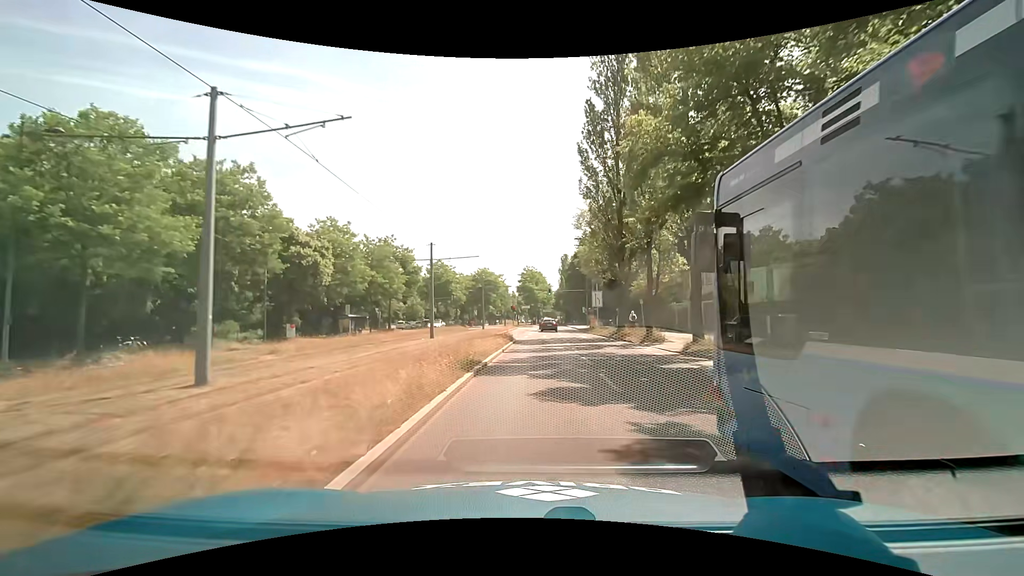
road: secondary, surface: asphalt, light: Day
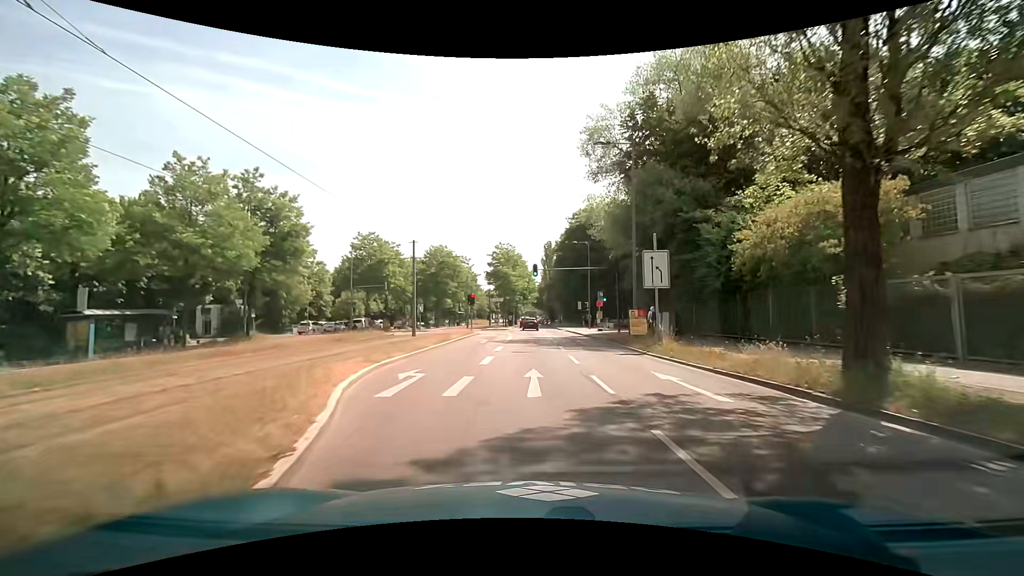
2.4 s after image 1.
(+0.4, +30.4) m; +2°
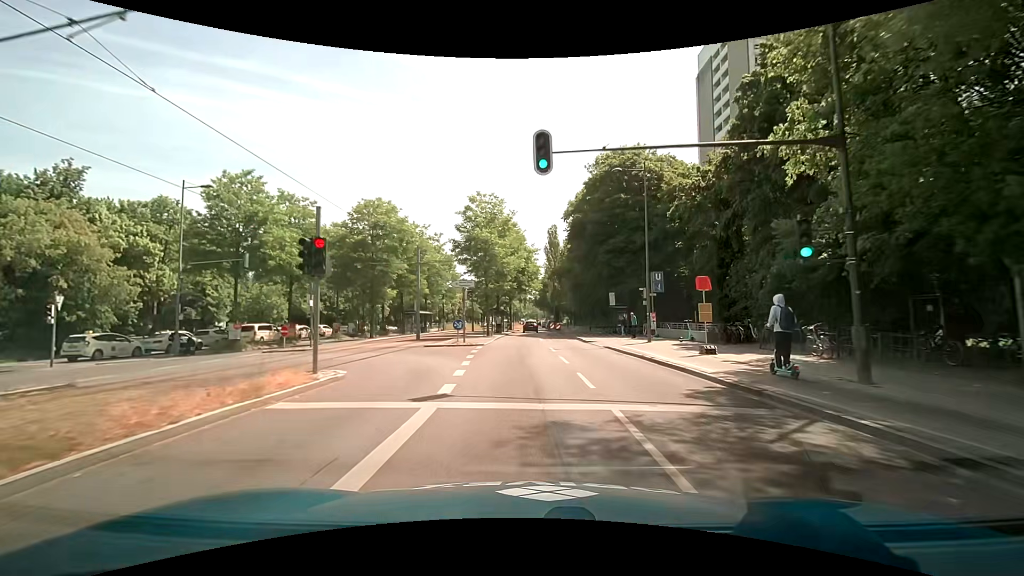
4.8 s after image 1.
(+0.3, +29.5) m; 0°
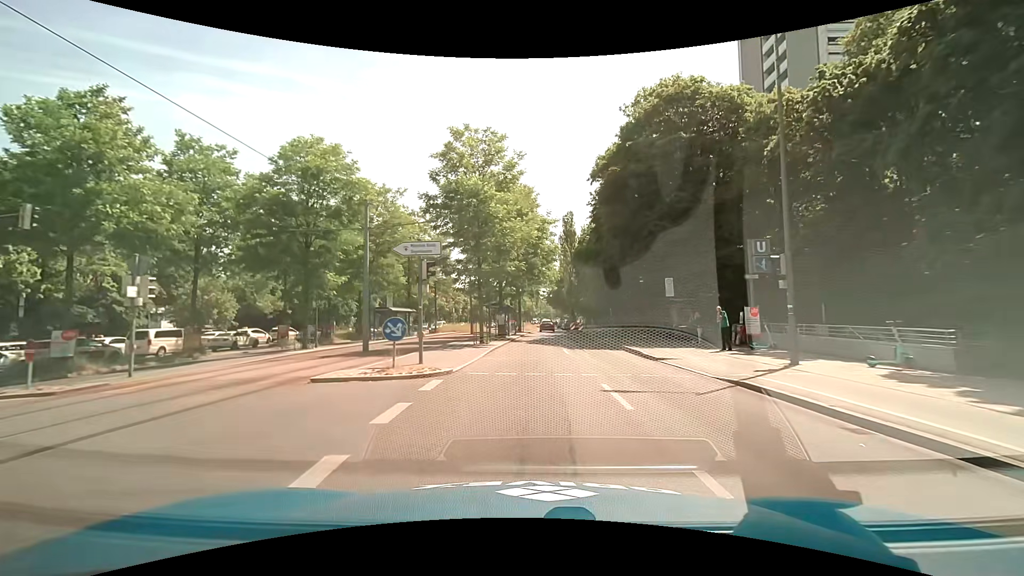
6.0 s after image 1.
(-0.3, +14.6) m; -2°
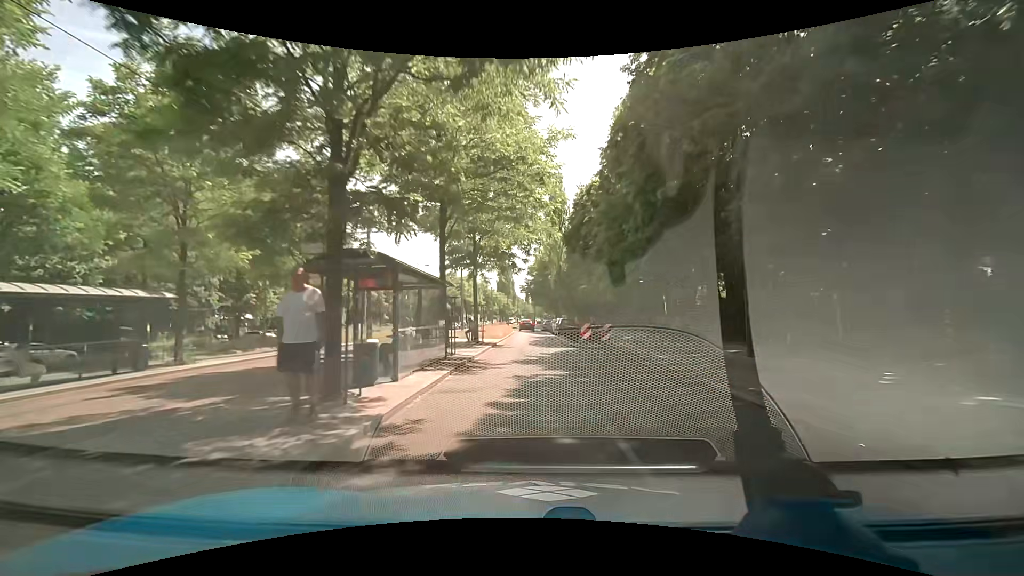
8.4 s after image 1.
(+0.6, +28.7) m; +3°
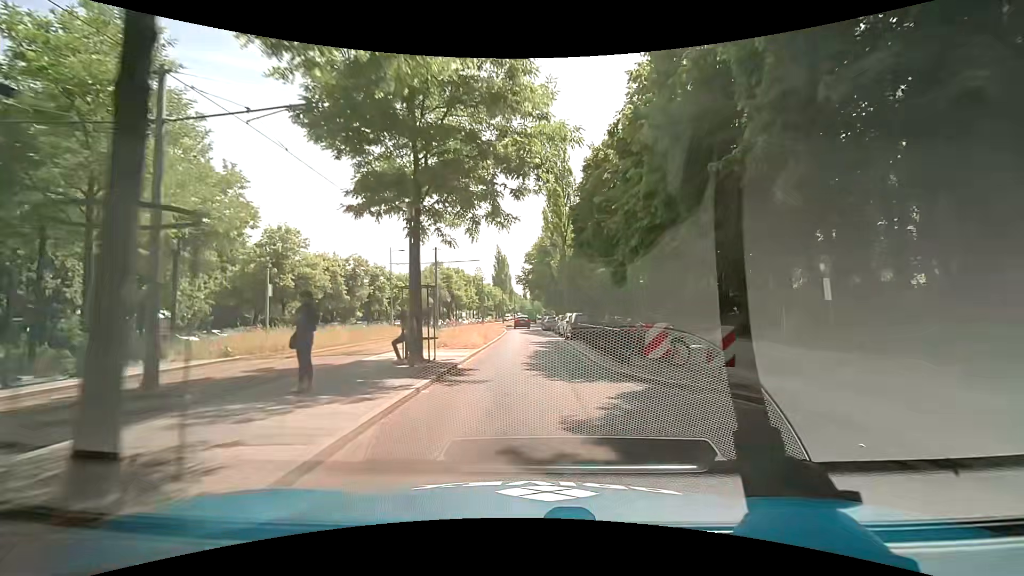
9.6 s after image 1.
(-0.1, +14.2) m; 0°
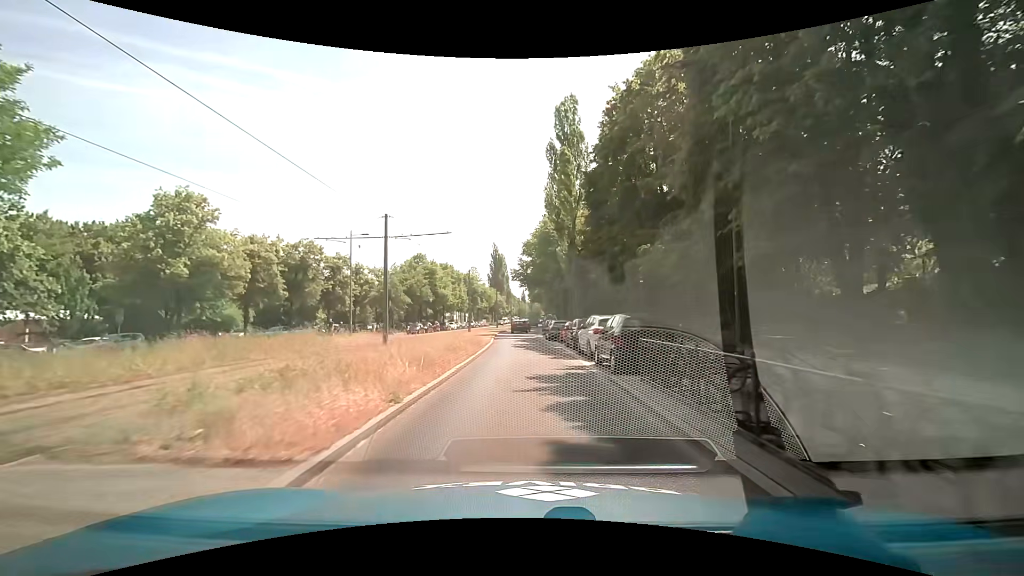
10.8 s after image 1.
(-0.1, +14.1) m; 0°
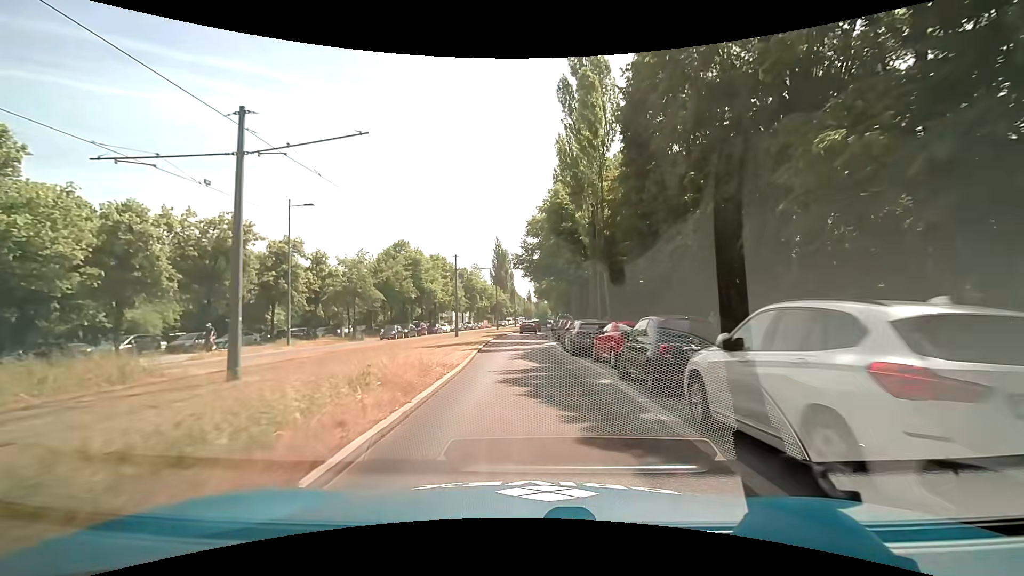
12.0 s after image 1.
(-0.1, +14.1) m; -1°
(0, +10) (0, +20) (0, +30) (0, +40) (0, +50) (0, +60) (+1, +70) (+1, +80) (+2, +90) (+2, +100) m
